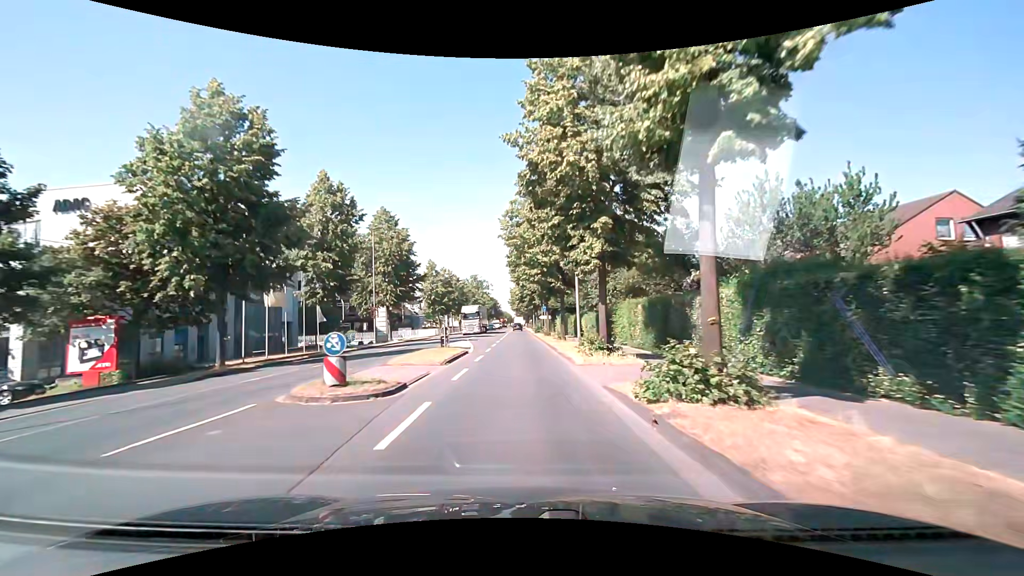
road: secondary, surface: asphalt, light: Day
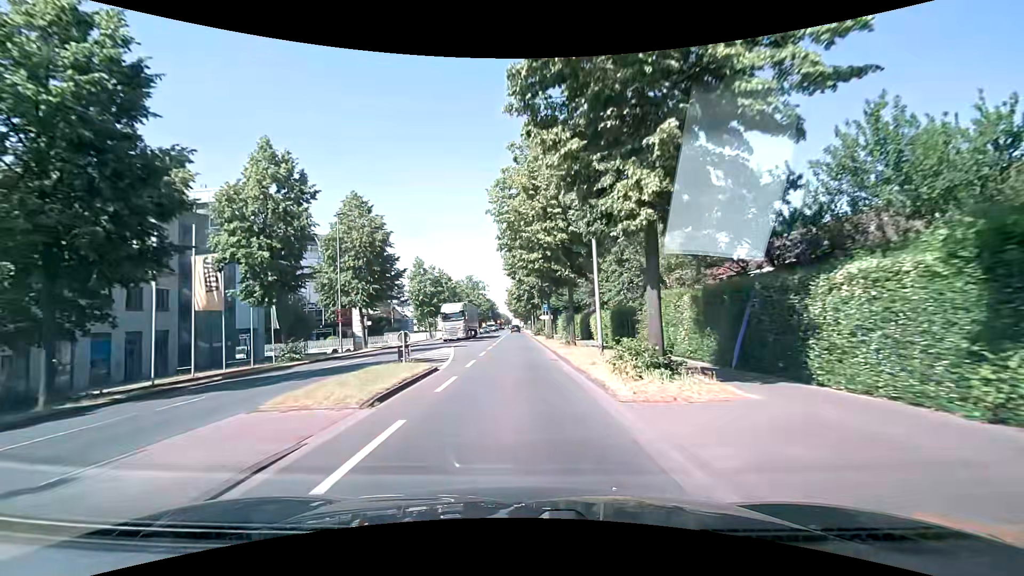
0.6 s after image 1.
(0.0, +7.7) m; +1°
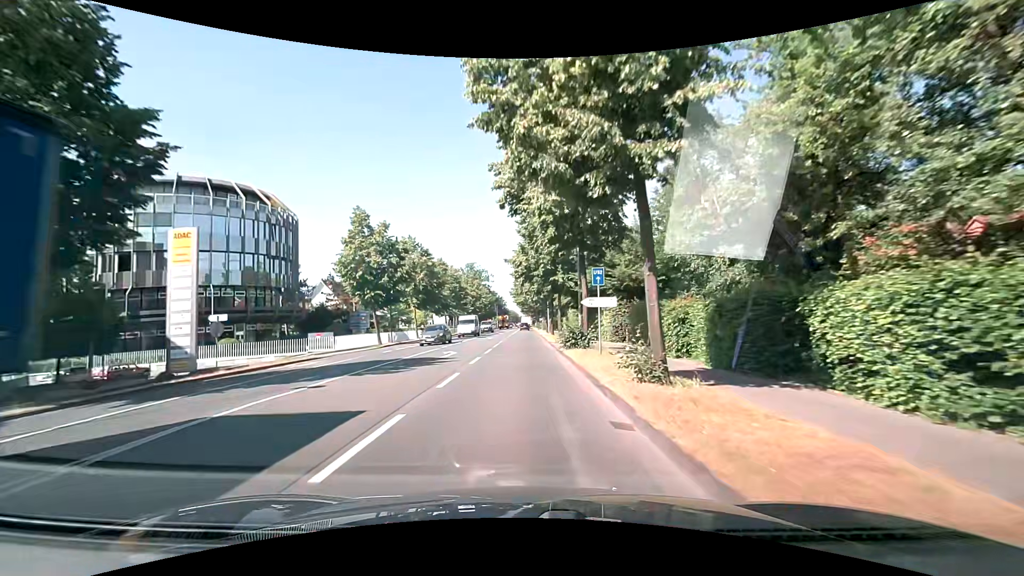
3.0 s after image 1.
(-0.4, +30.6) m; -1°
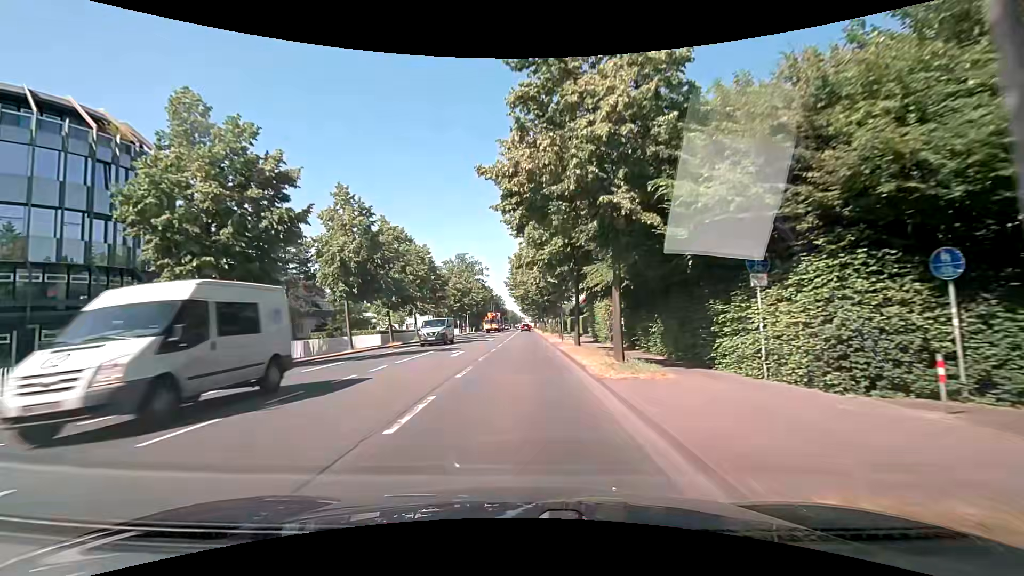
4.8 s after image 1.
(-0.5, +22.9) m; -2°
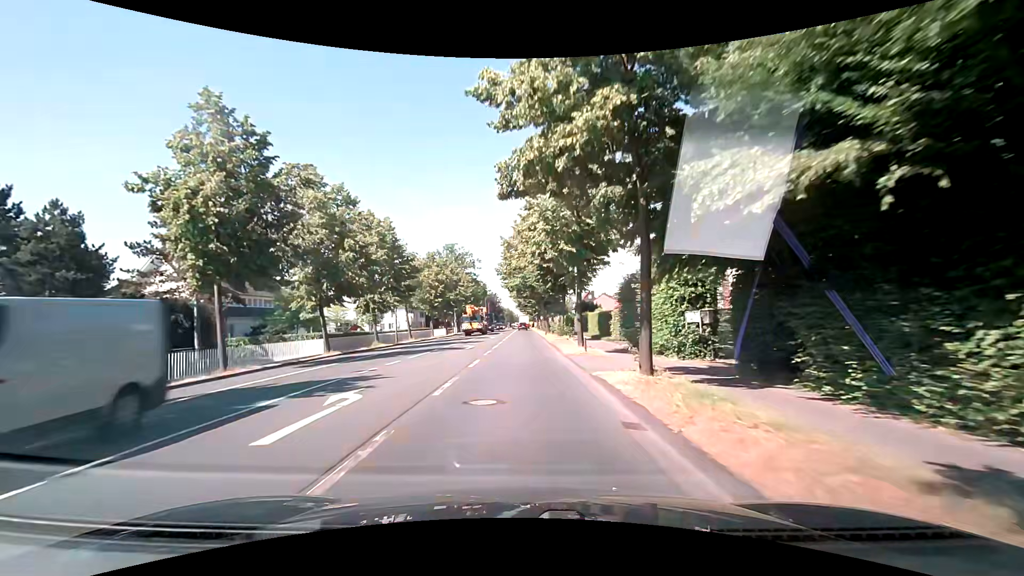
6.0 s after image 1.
(+0.2, +15.3) m; +1°
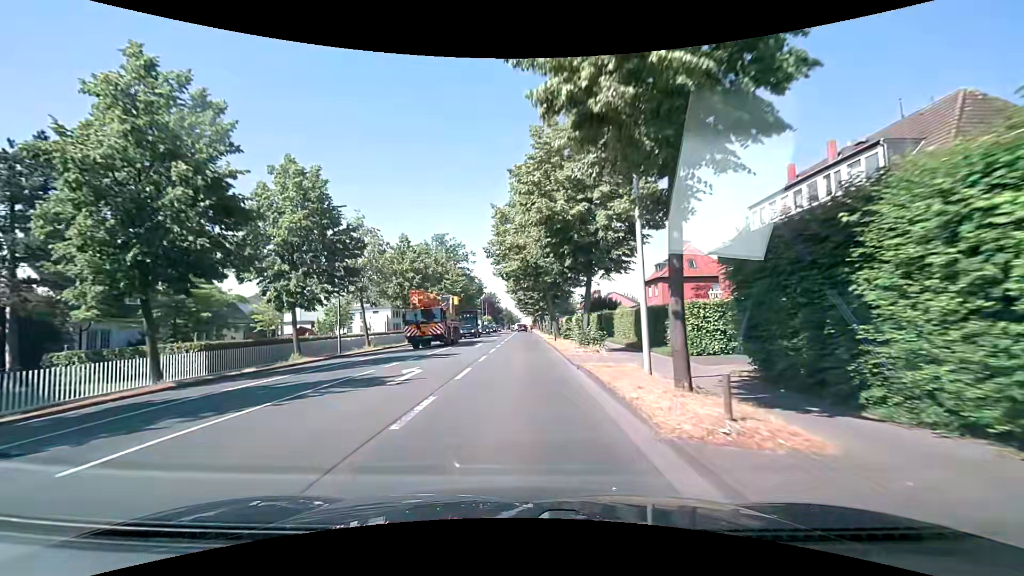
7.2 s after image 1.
(0.0, +15.3) m; 0°
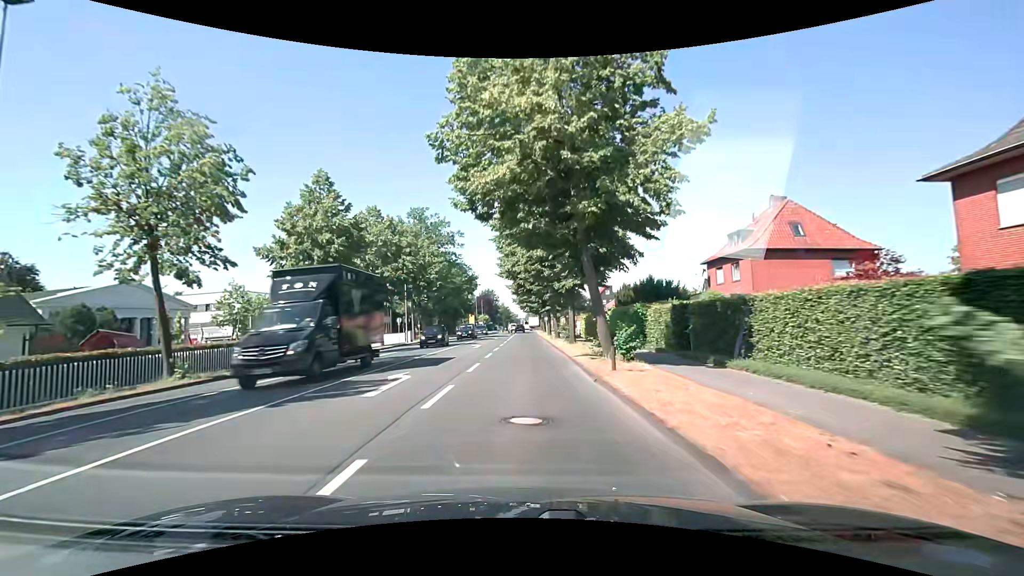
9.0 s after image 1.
(-0.2, +22.9) m; -1°
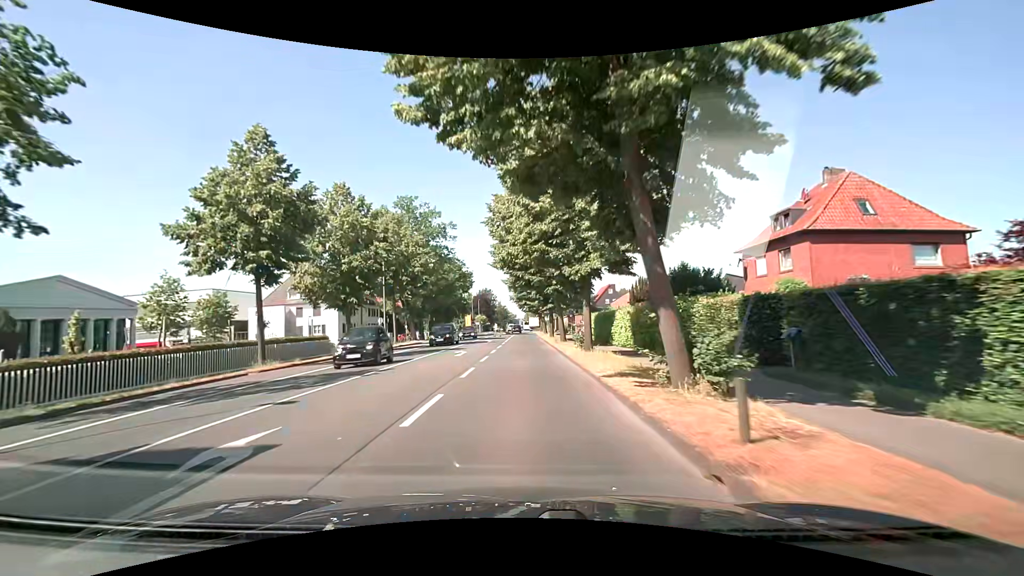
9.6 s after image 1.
(0.0, +7.6) m; 0°
(0, +10) (0, +20) (0, +30) (+1, +40) (+1, +50) (+1, +60) (+1, +70) (+1, +80) (+1, +90) (+1, +100) m
